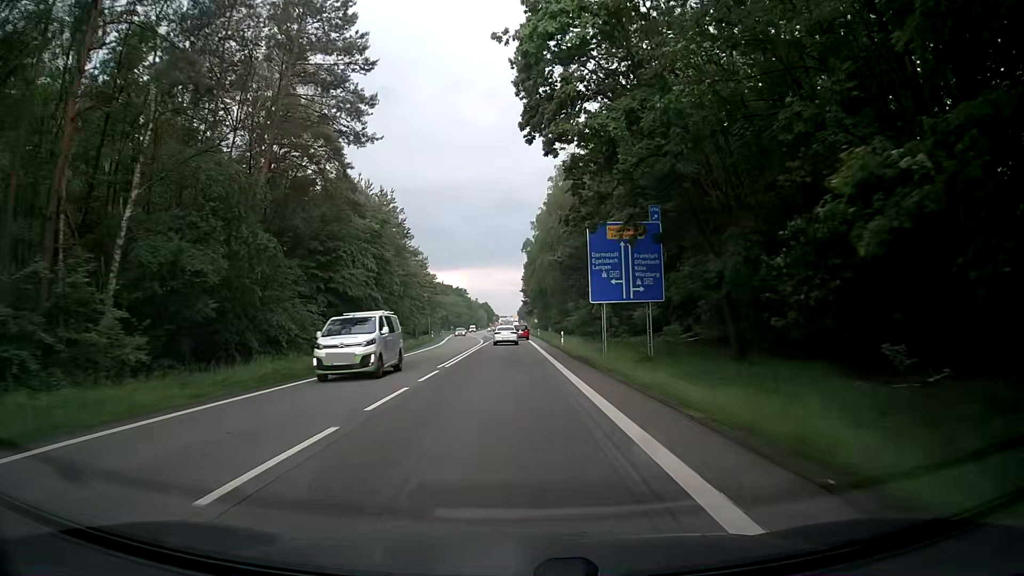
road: secondary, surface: asphalt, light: Day
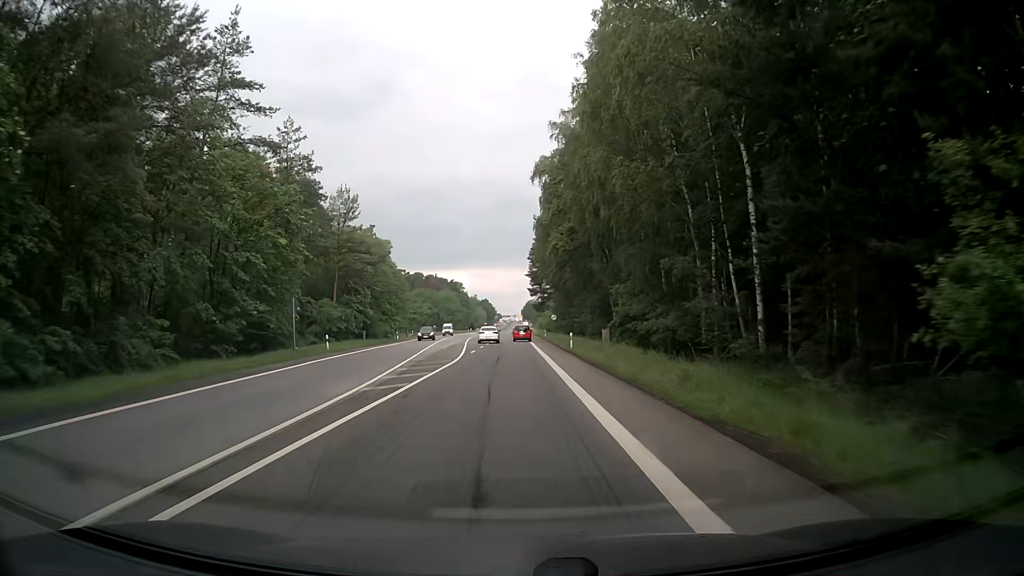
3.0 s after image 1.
(-0.3, +55.5) m; -1°
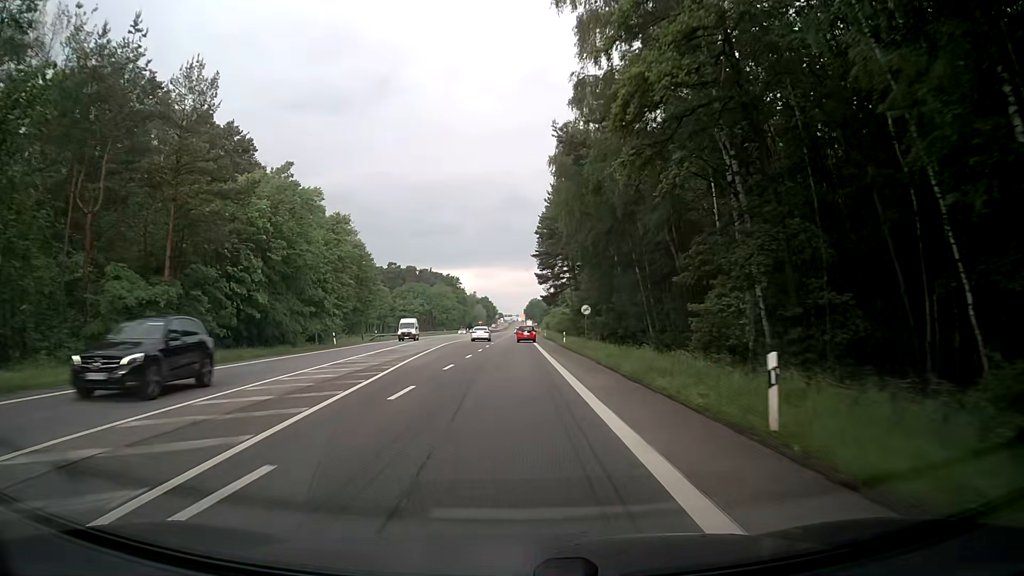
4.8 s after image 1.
(+0.1, +33.3) m; 0°
(0, +10) (0, +20) (0, +30) (0, +40) (0, +50) (0, +60) (0, +70) (+1, +80) (+1, +90) (+1, +100) m
